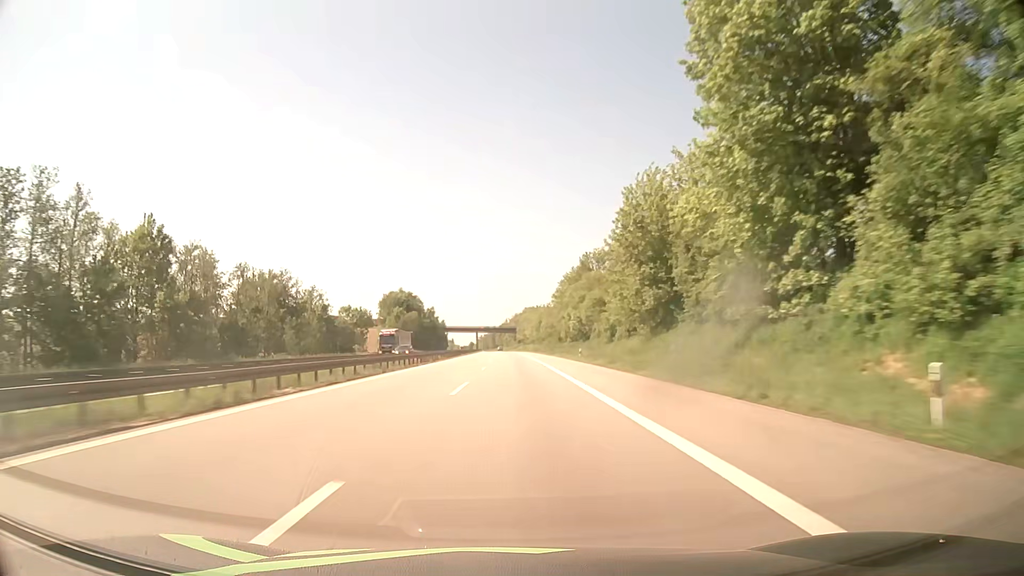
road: motorway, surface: asphalt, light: Day
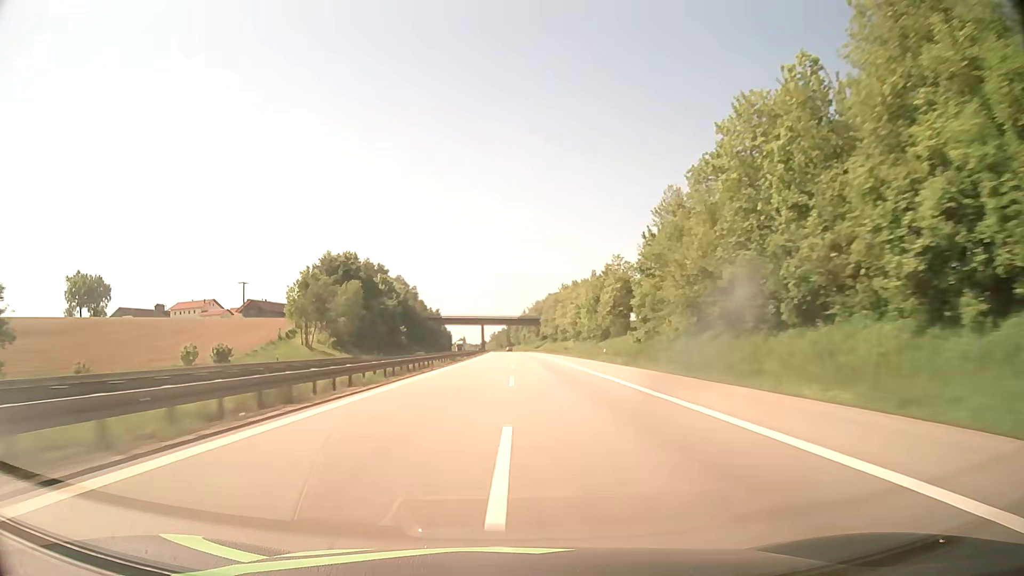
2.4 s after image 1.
(-1.4, +101.6) m; -2°
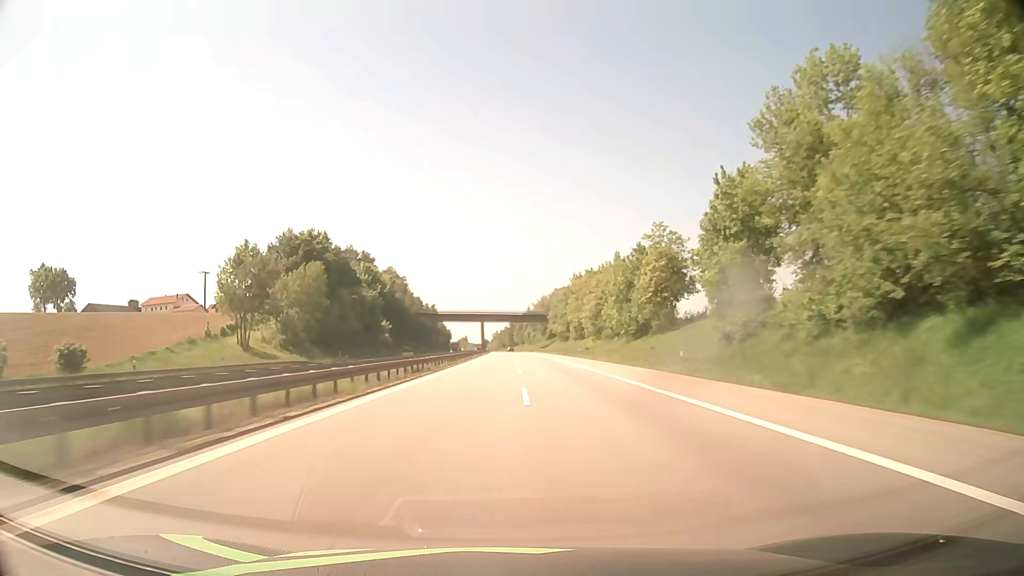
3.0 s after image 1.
(0.0, +25.4) m; 0°
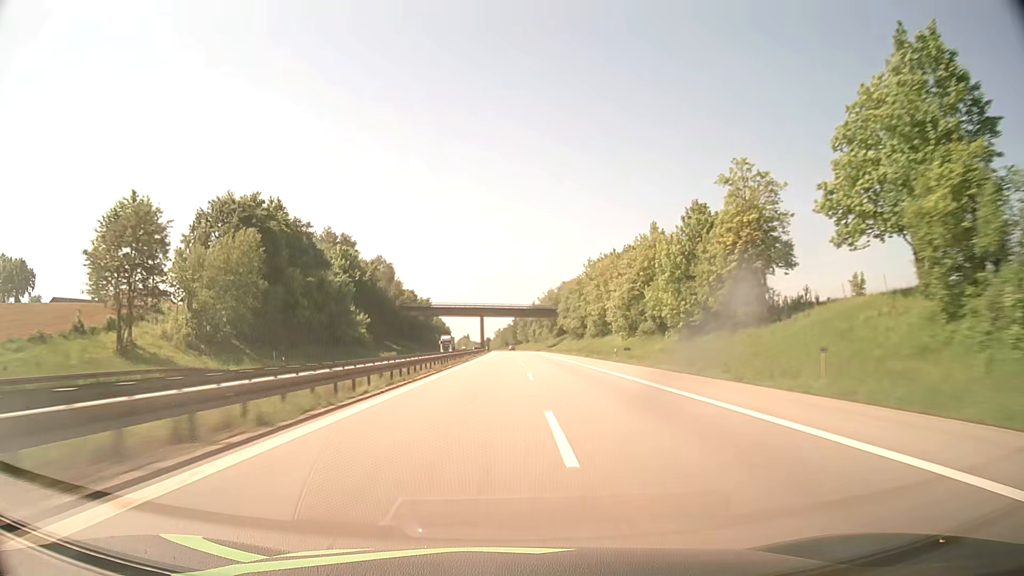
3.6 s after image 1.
(-0.1, +25.4) m; 0°
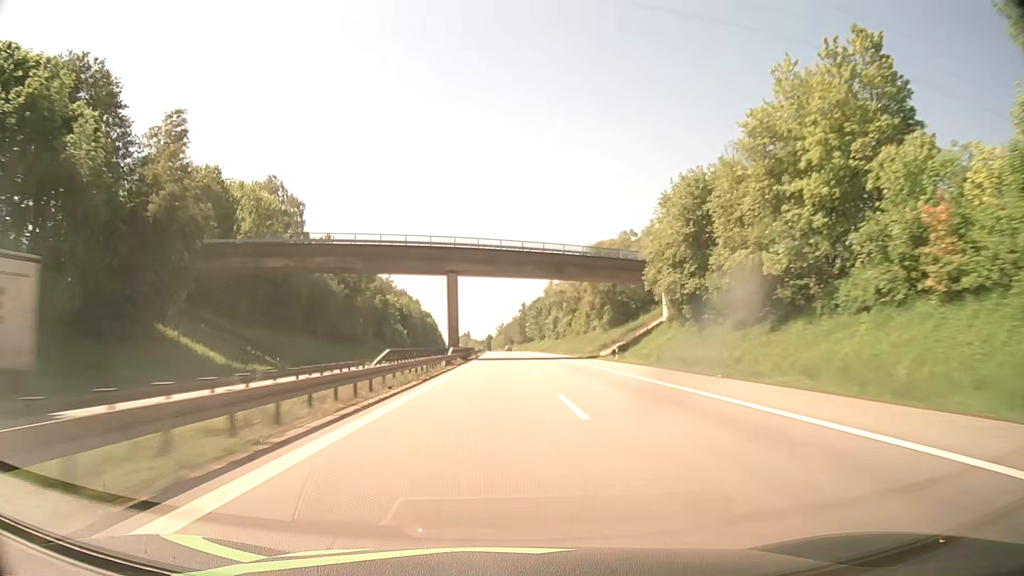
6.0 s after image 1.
(-0.3, +101.8) m; 0°
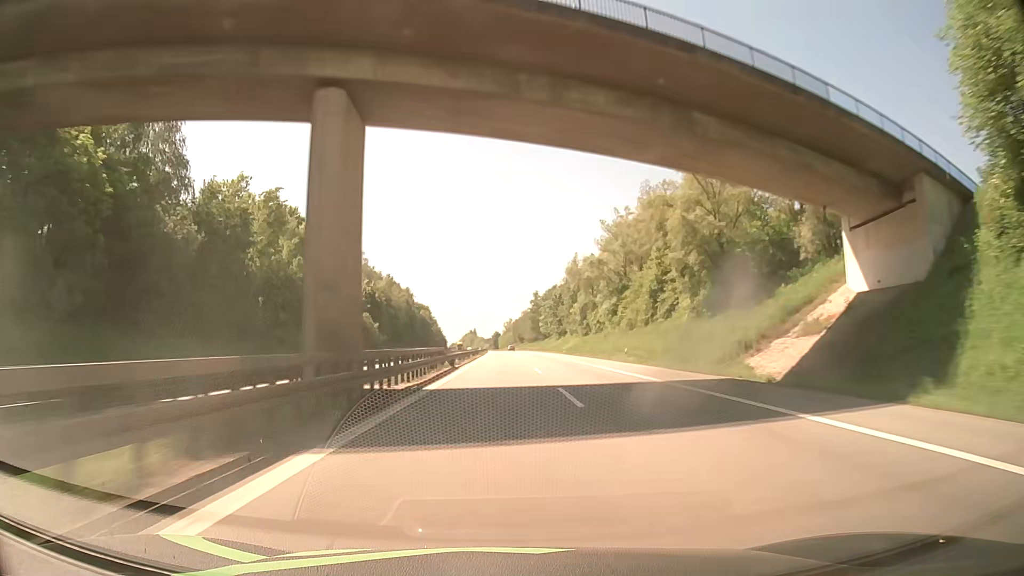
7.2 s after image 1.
(-0.3, +51.0) m; -1°
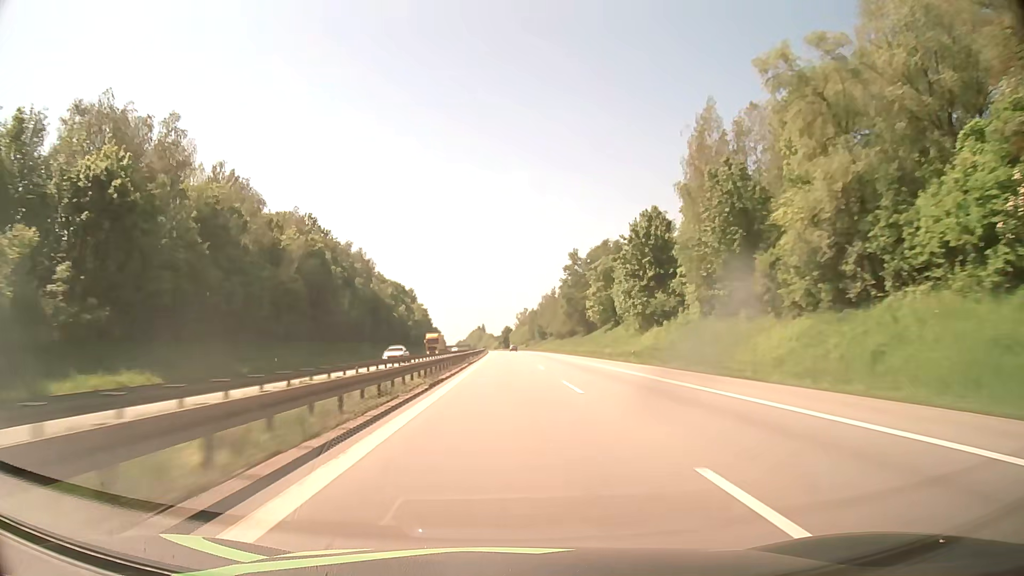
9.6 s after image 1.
(-1.1, +101.8) m; -1°
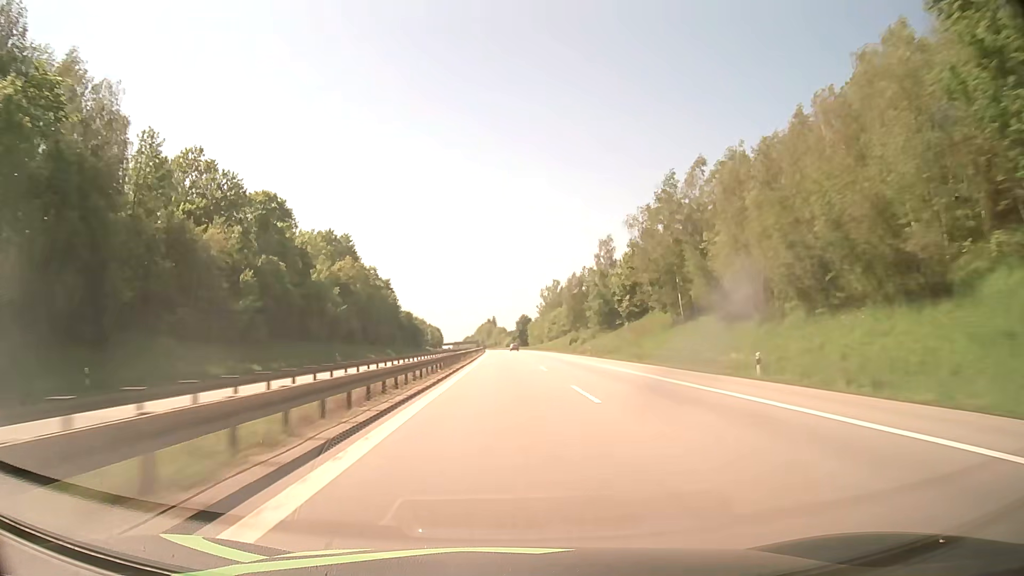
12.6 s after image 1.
(-1.3, +127.3) m; -1°
(0, +10) (0, +20) (0, +30) (0, +40) (0, +50) (0, +60) (0, +70) (-1, +80) (-1, +90) (-1, +100) m
